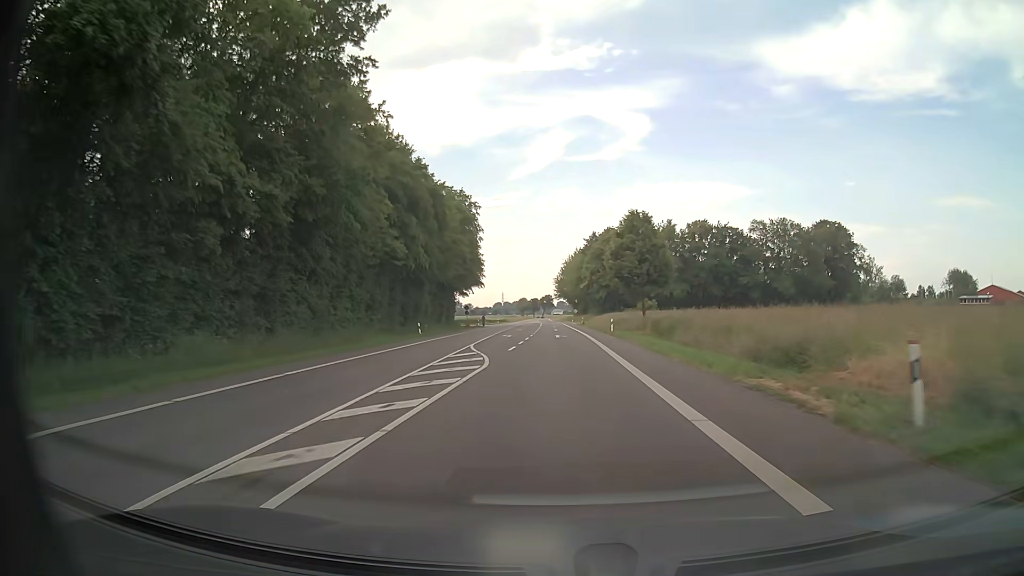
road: tertiary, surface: asphalt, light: Day
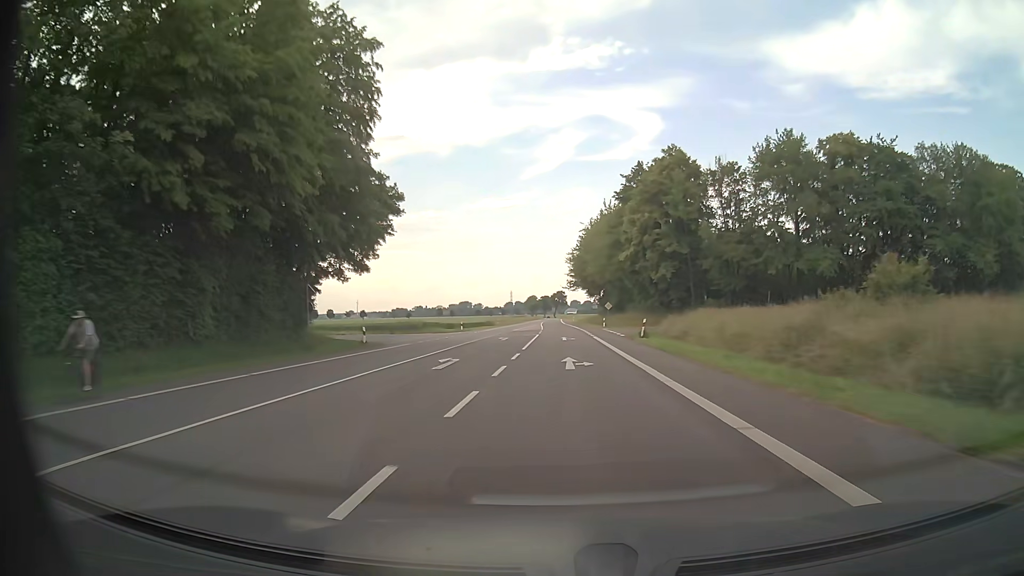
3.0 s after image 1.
(-0.4, +65.7) m; -1°
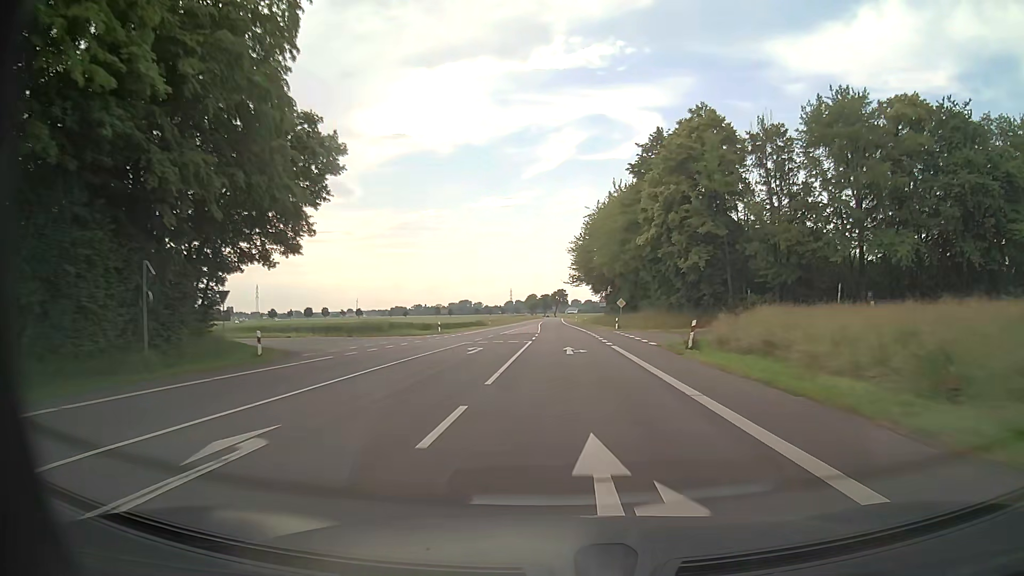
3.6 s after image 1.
(0.0, +14.3) m; 0°
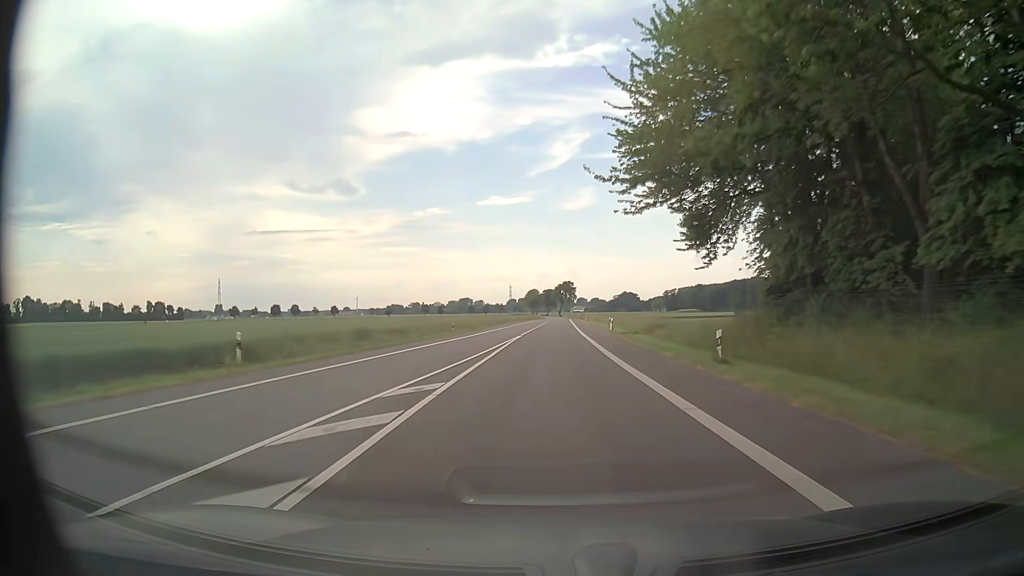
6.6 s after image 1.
(-0.4, +75.6) m; -1°
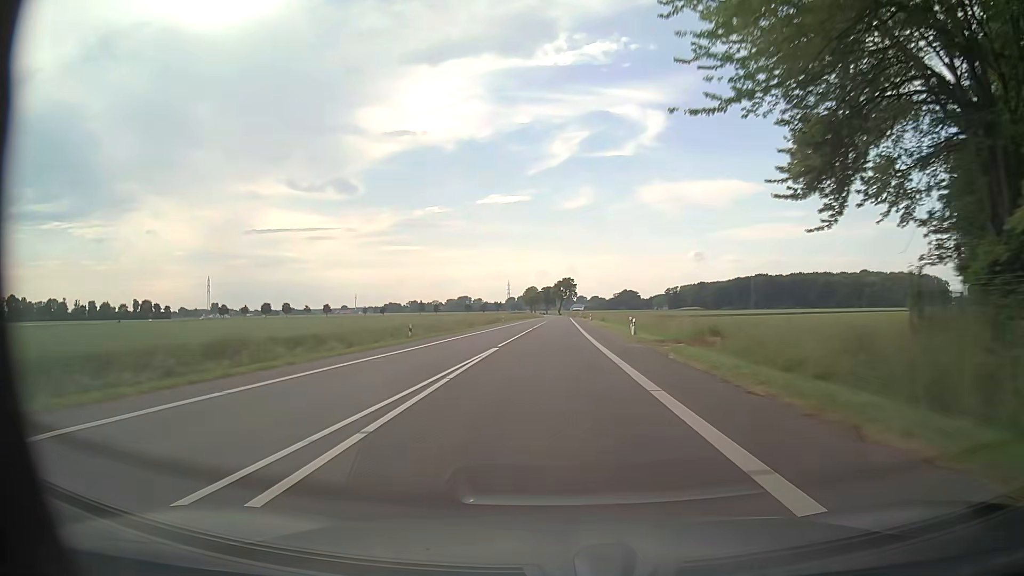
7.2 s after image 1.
(0.0, +15.5) m; 0°
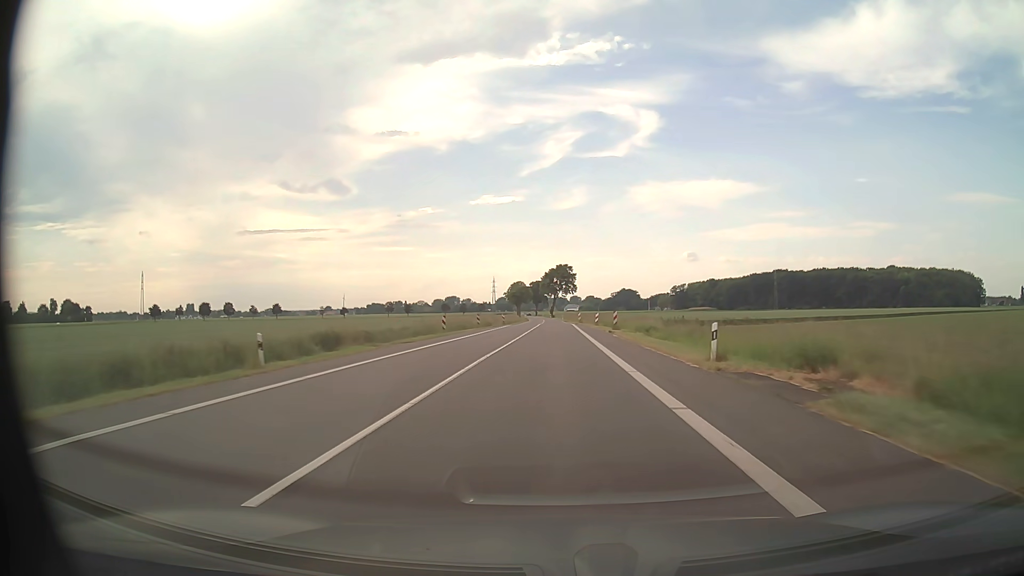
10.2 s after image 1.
(+0.7, +78.5) m; +1°
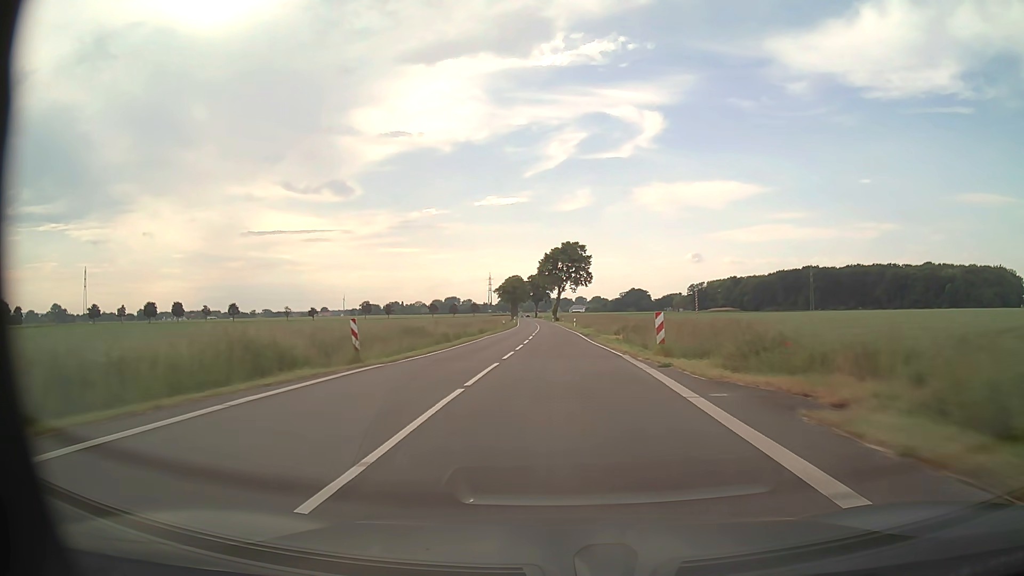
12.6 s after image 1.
(-0.2, +63.3) m; 0°
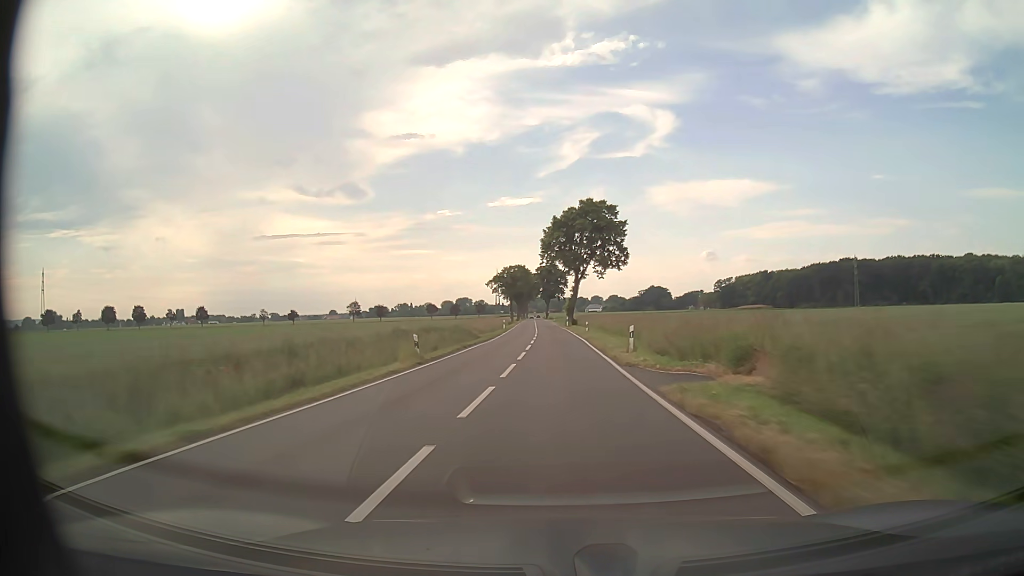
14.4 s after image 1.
(-0.1, +47.7) m; -1°
(0, +10) (0, +20) (0, +30) (-1, +40) (-1, +50) (-1, +60) (-1, +70) (-2, +80) (-2, +90) (-2, +100) m
